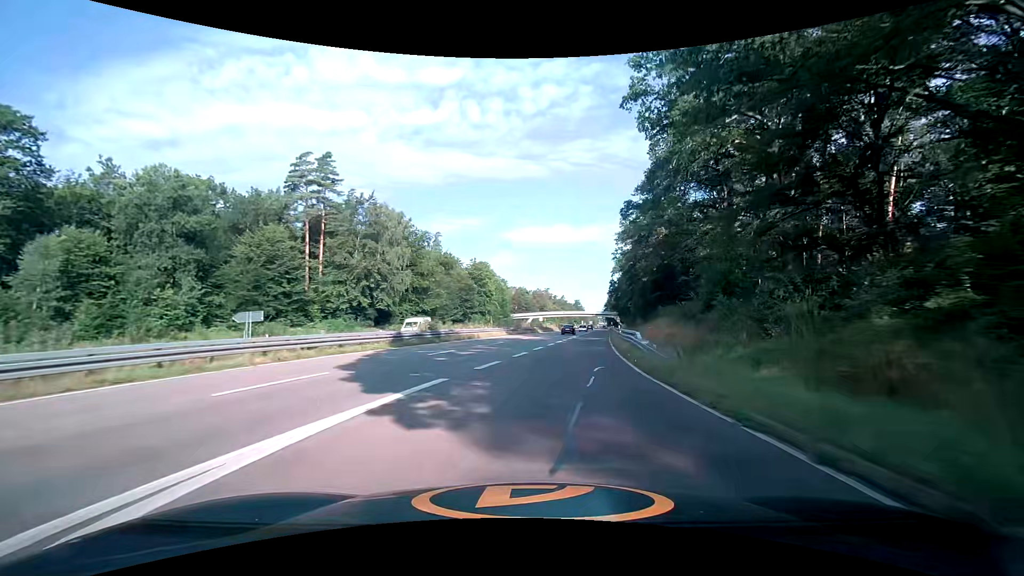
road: trunk_link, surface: asphalt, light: Day
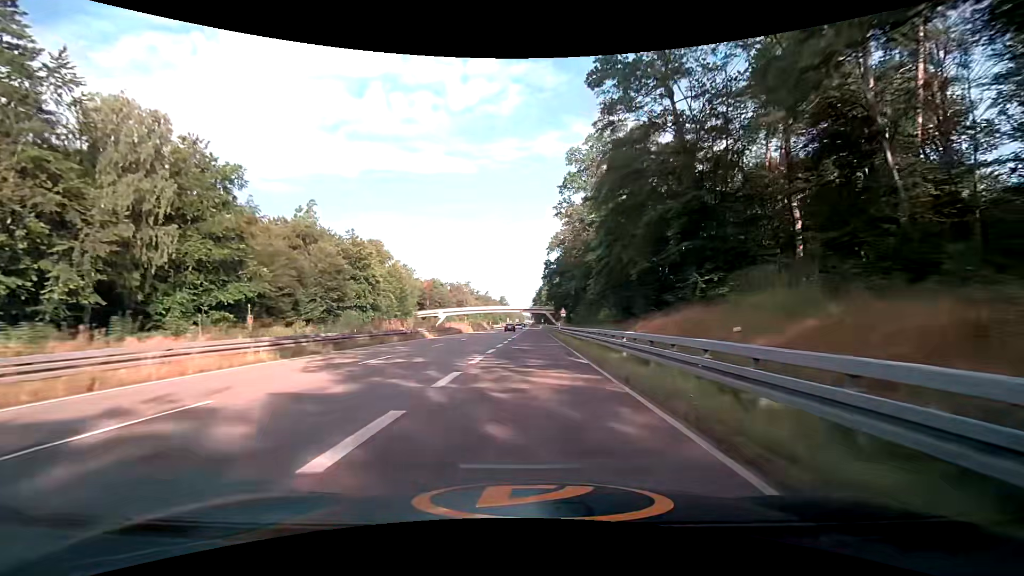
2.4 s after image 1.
(+4.9, +39.9) m; +9°
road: trunk
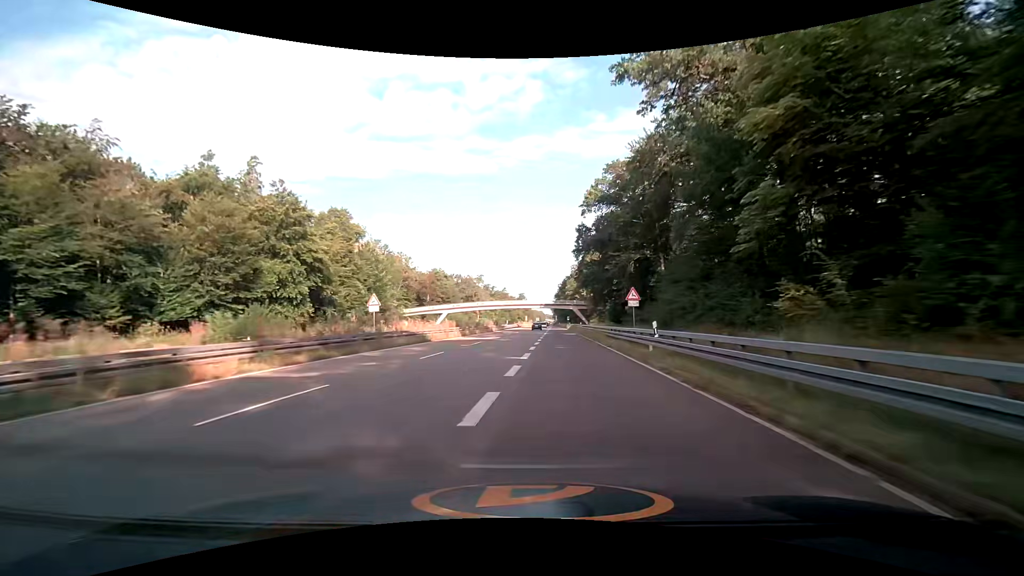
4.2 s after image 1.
(-0.4, +34.4) m; -2°
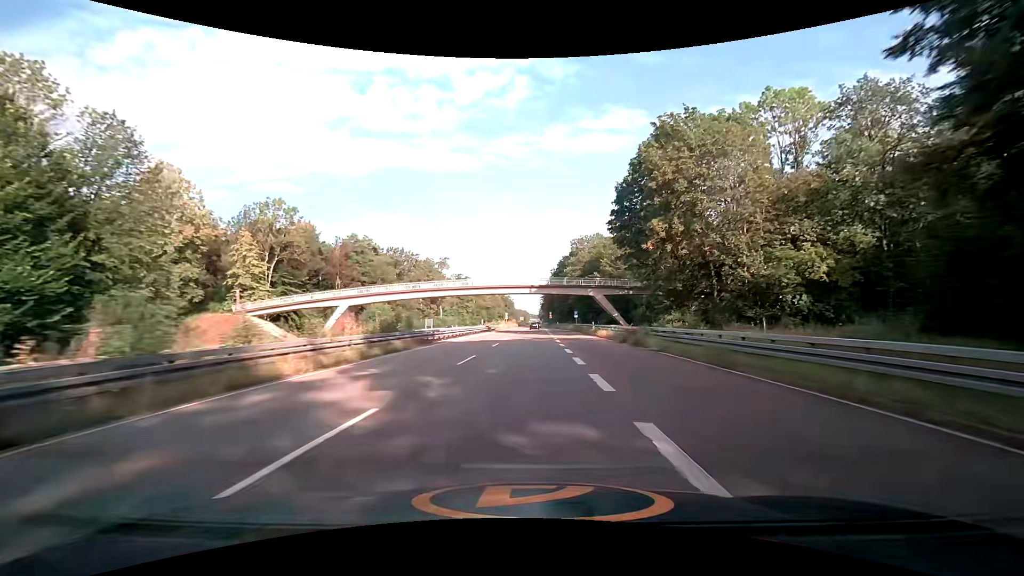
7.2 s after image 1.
(+0.5, +63.0) m; +1°
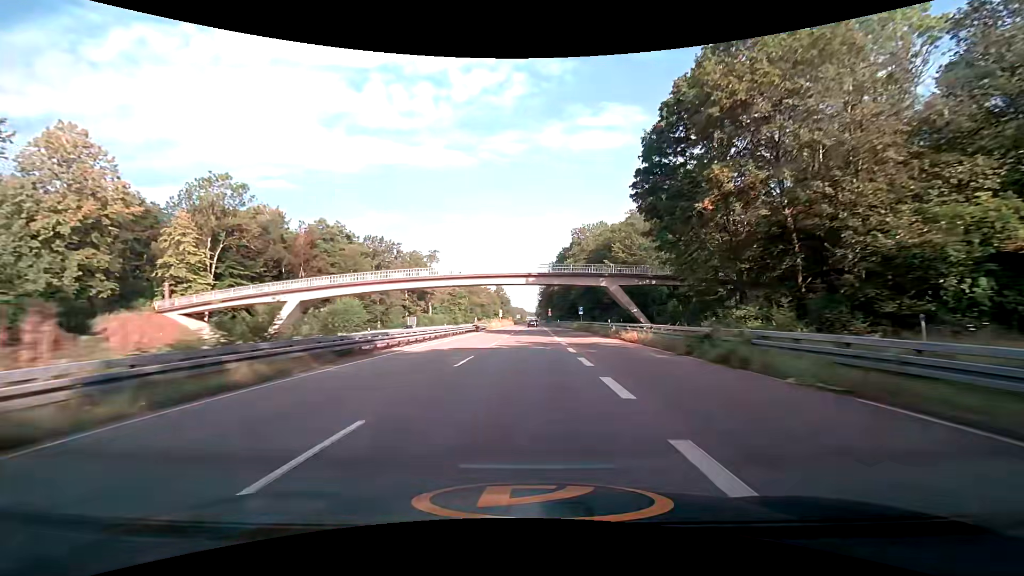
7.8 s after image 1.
(+0.2, +13.1) m; +1°
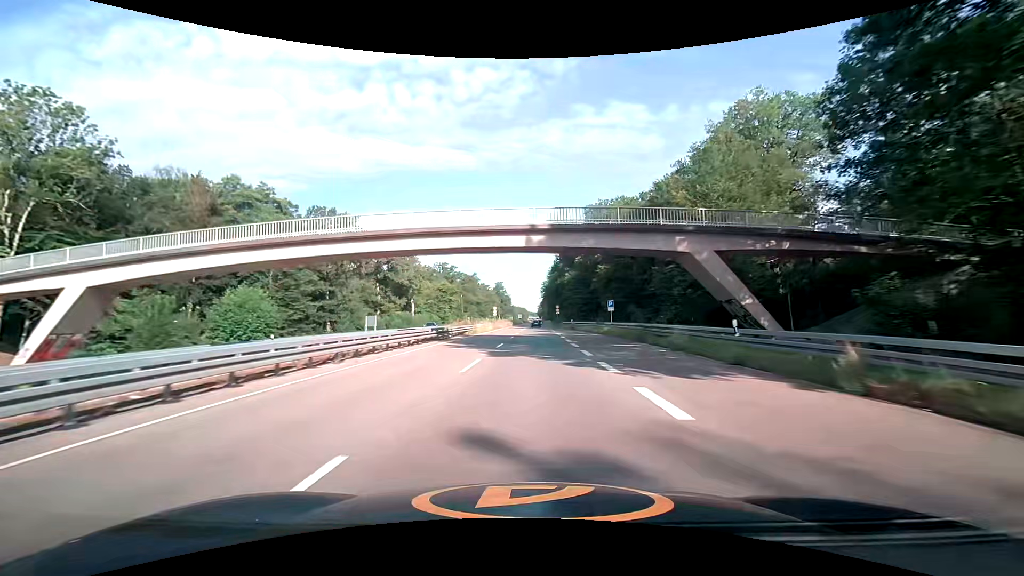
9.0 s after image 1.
(-0.2, +25.5) m; -1°
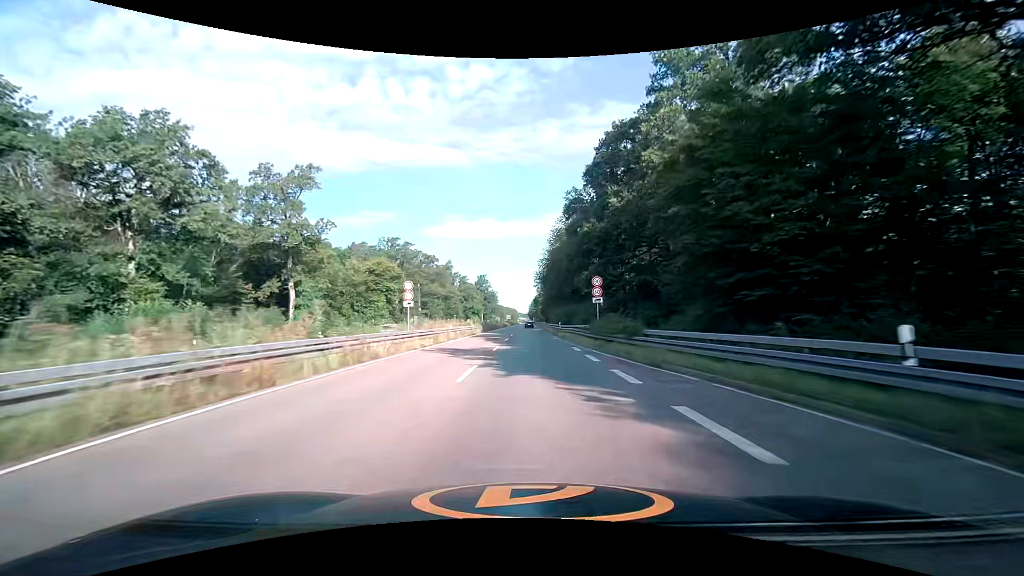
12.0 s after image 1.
(+0.9, +61.8) m; +1°
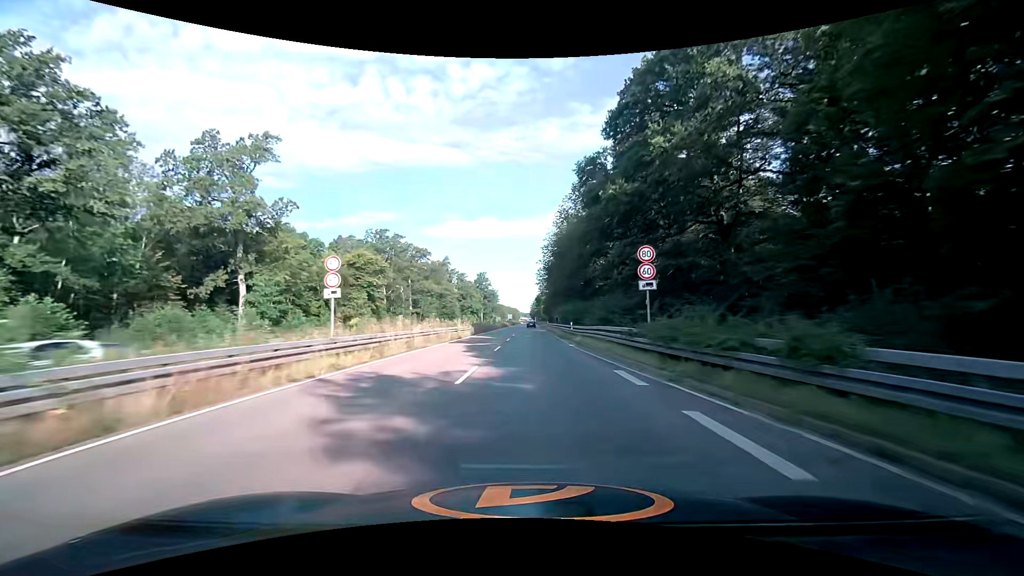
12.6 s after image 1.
(-0.1, +12.3) m; -1°
(0, +10) (0, +20) (0, +30) (0, +40) (0, +50) (0, +60) (0, +70) (0, +80) (0, +90) (+1, +100) m
